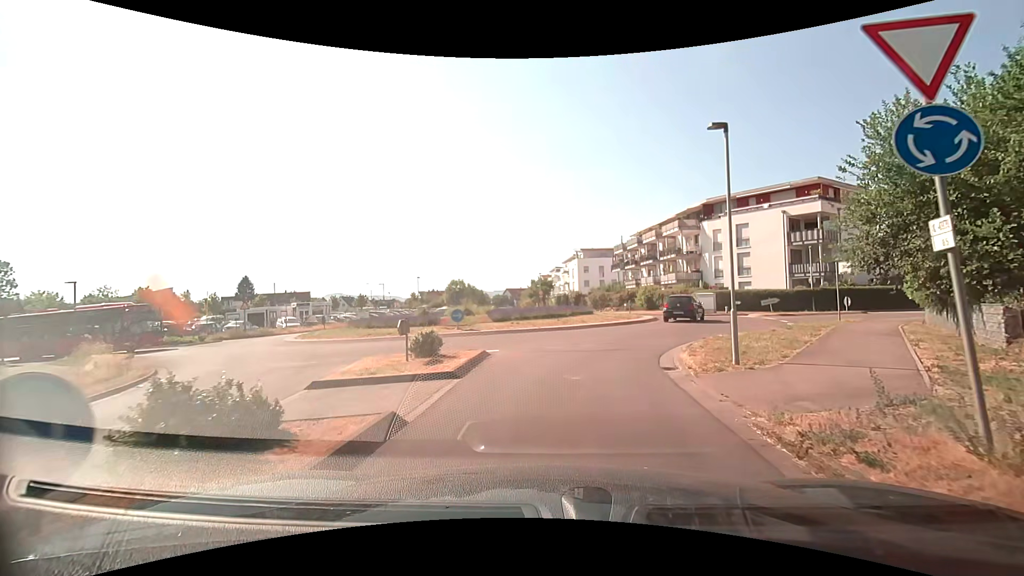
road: secondary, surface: asphalt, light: Day
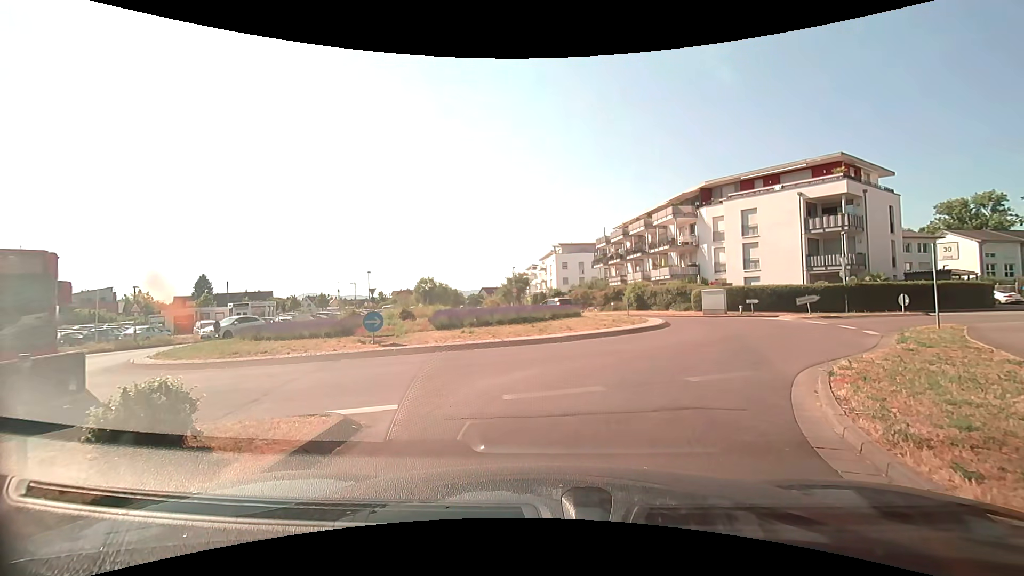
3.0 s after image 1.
(+0.1, +8.0) m; +1°
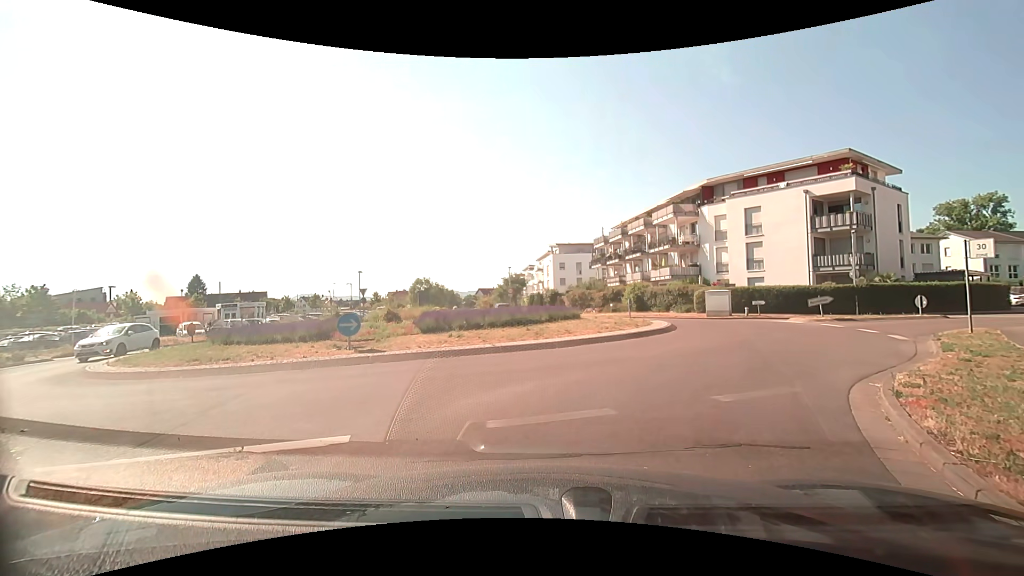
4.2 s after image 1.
(0.0, +1.4) m; +2°
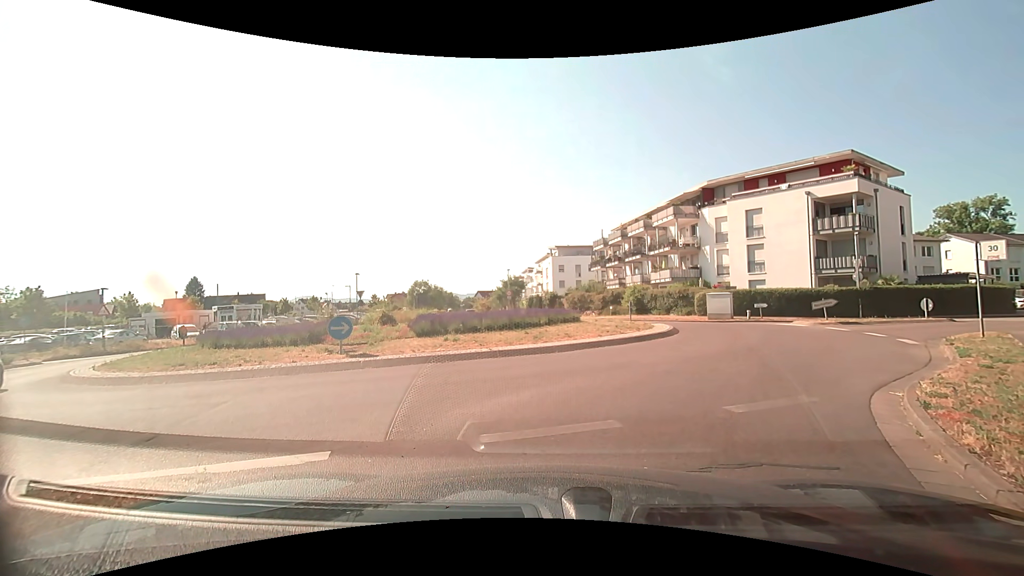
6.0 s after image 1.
(0.0, +0.5) m; 0°
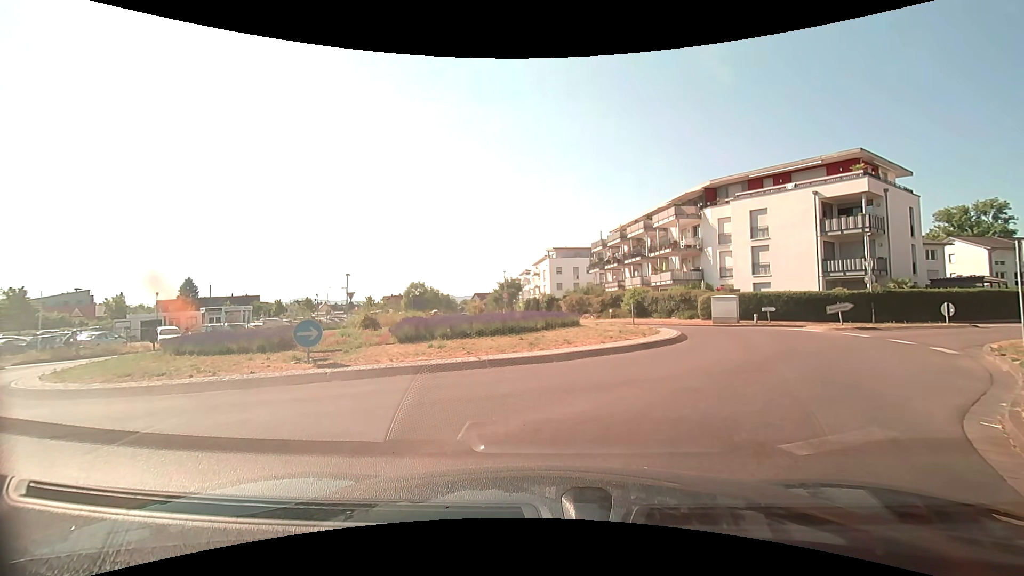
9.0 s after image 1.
(0.0, +1.5) m; 0°
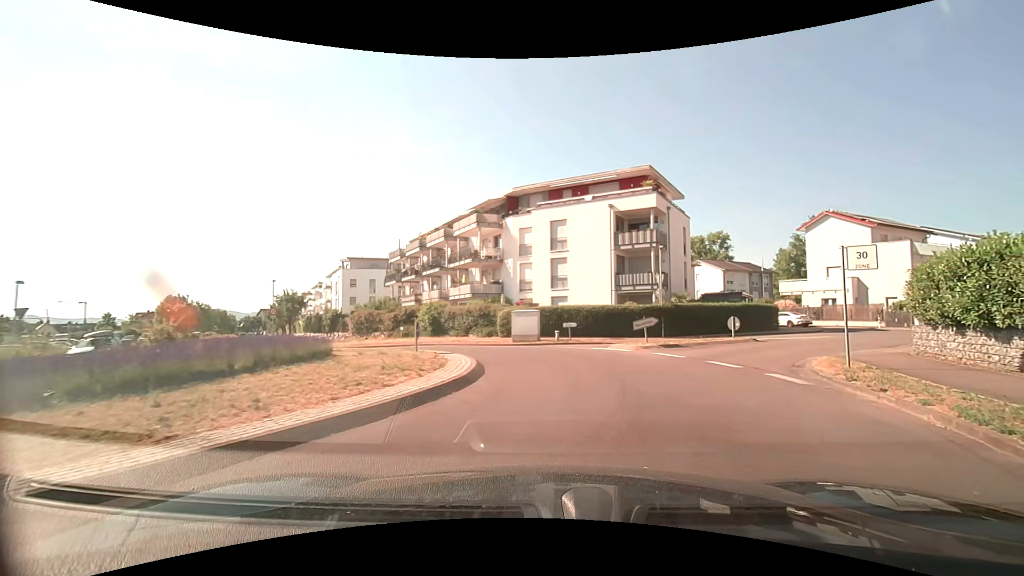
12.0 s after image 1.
(+1.0, +6.2) m; +24°
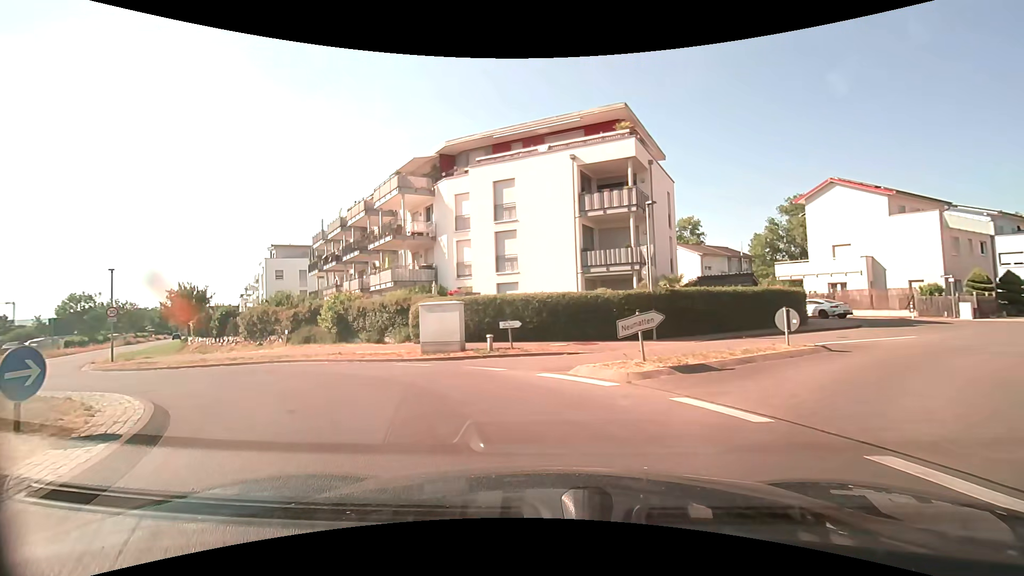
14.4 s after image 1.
(+1.1, +10.1) m; +2°
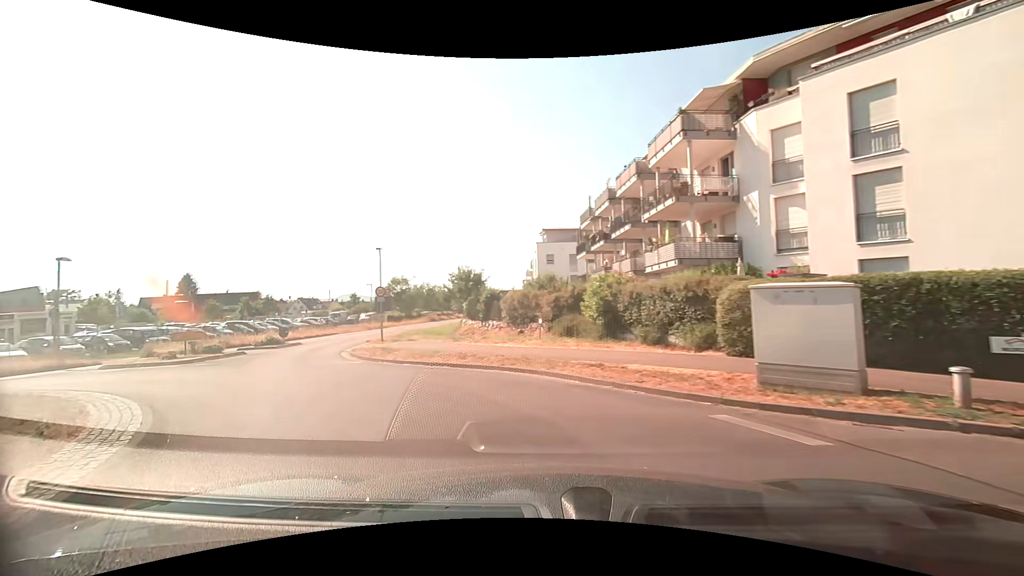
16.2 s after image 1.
(-1.9, +7.7) m; -32°
